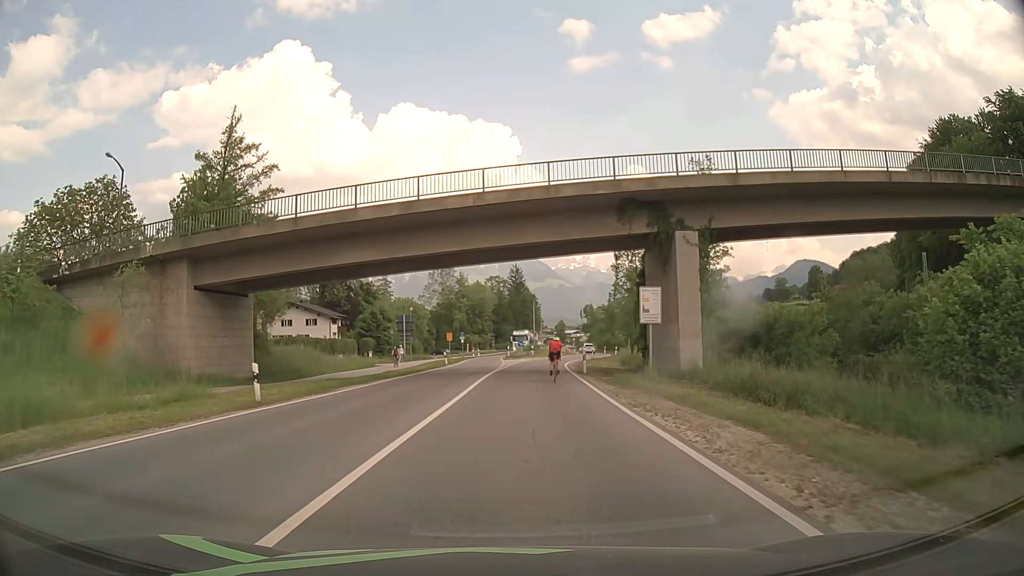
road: primary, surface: asphalt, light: Day
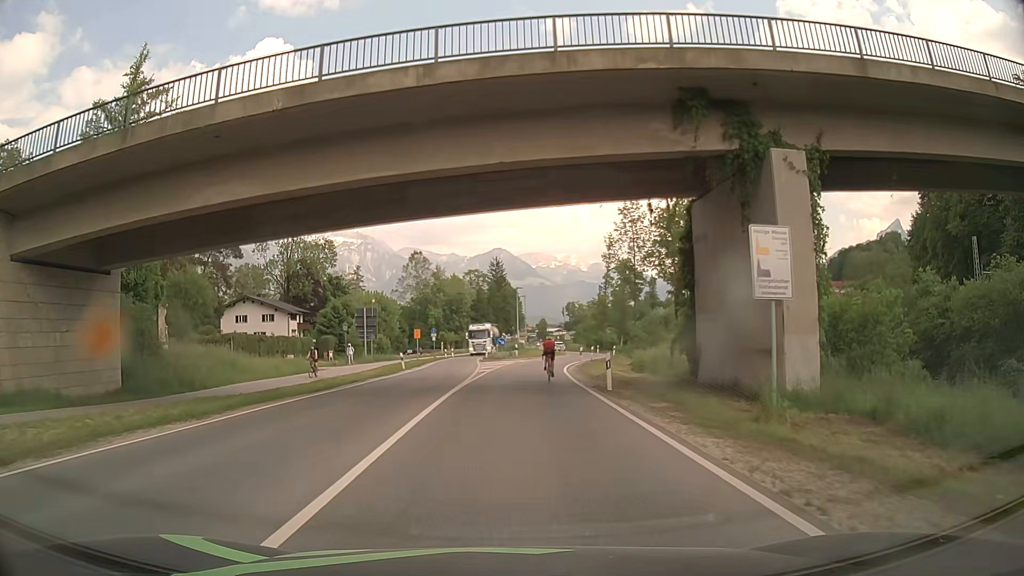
(+0.2, +12.7) m; +2°
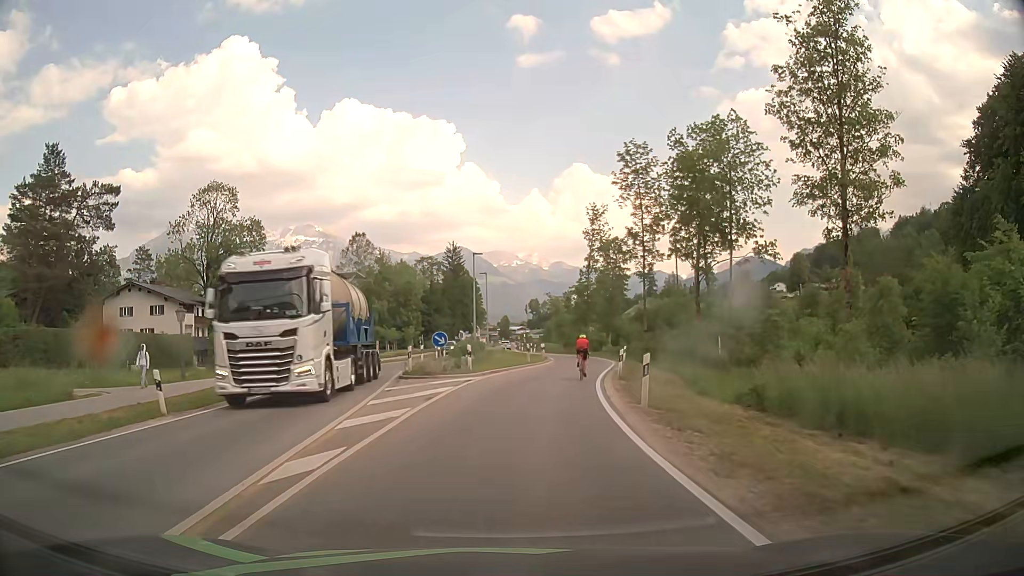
(+0.9, +25.2) m; +2°
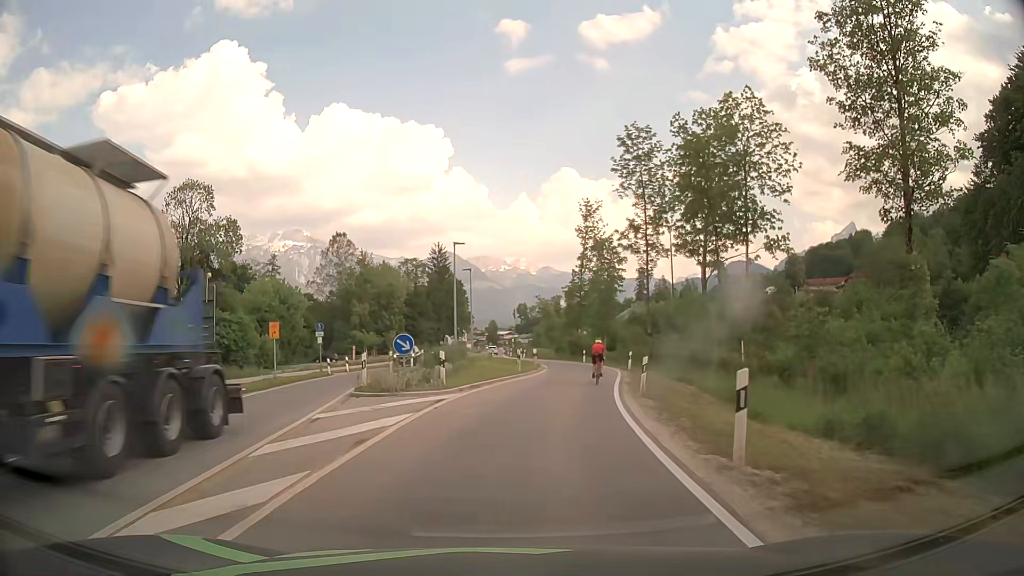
(+0.2, +6.3) m; +2°
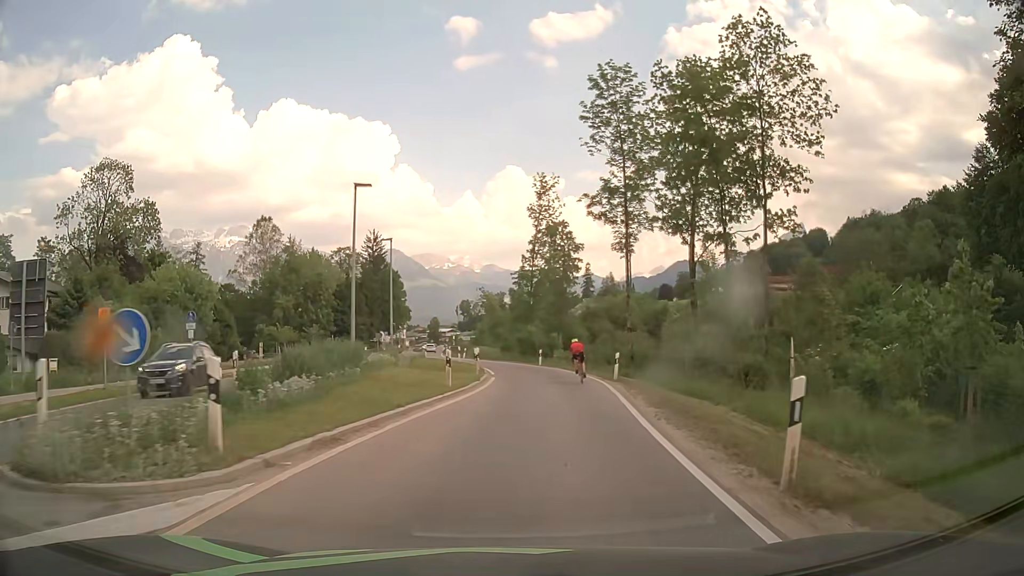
(+0.5, +12.7) m; +5°
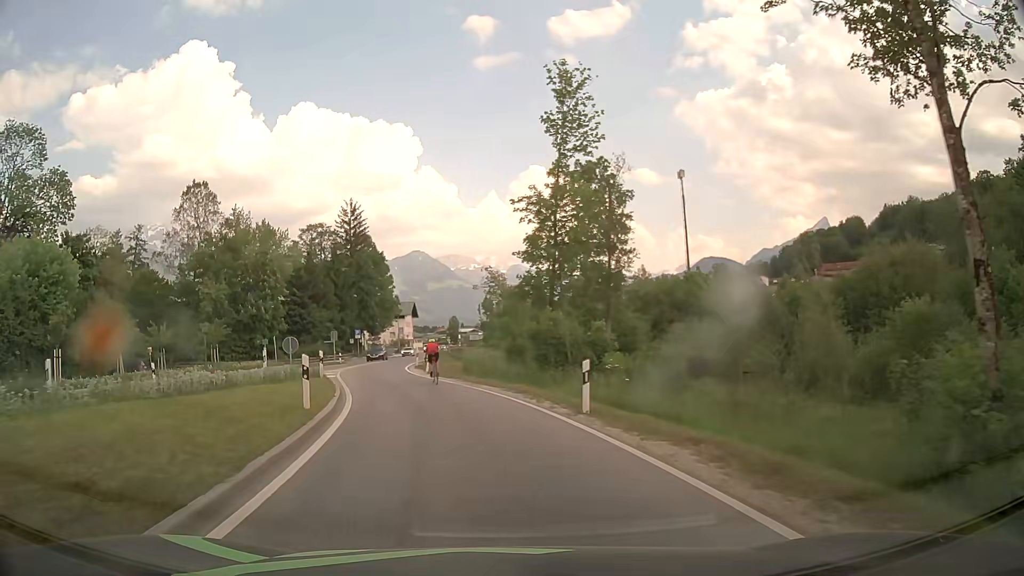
(+1.4, +31.3) m; -2°
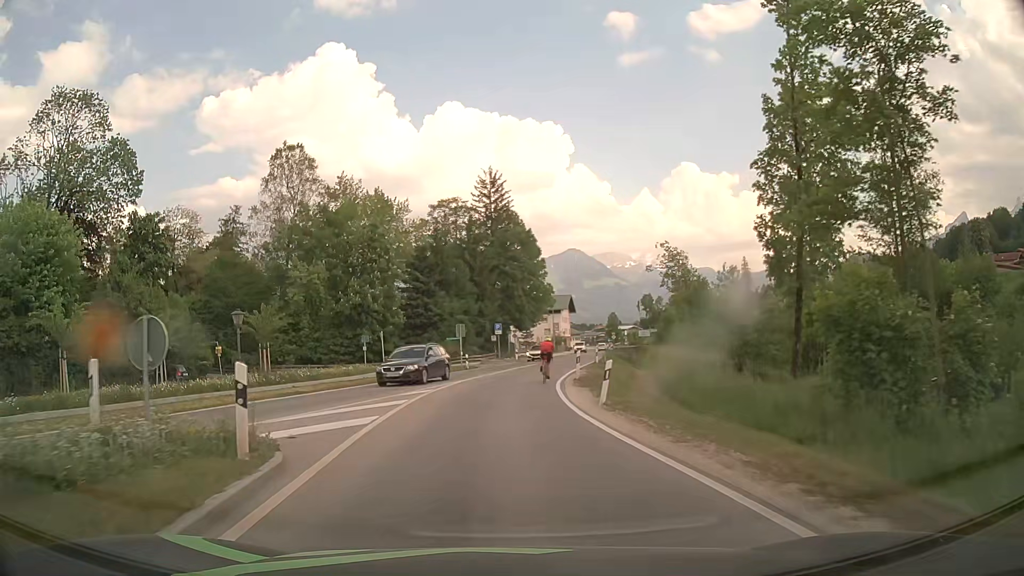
(-2.1, +18.5) m; -13°
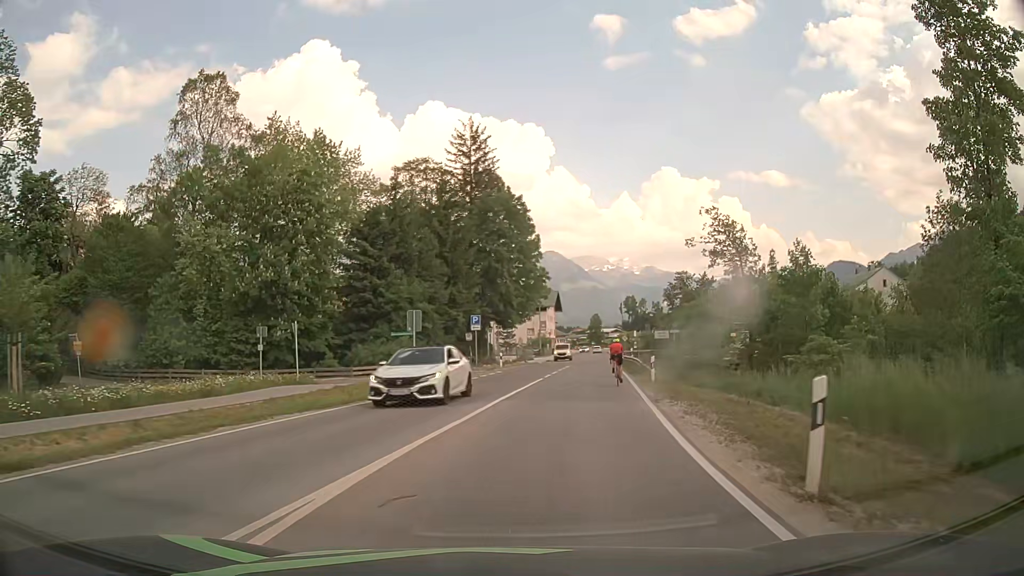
(-0.4, +19.5) m; +2°
(0, +10) (+2, +20) (+3, +30) (+5, +40) (+6, +50) (+8, +59) (+9, +69) (+10, +79) (+12, +89) (+13, +99) m
